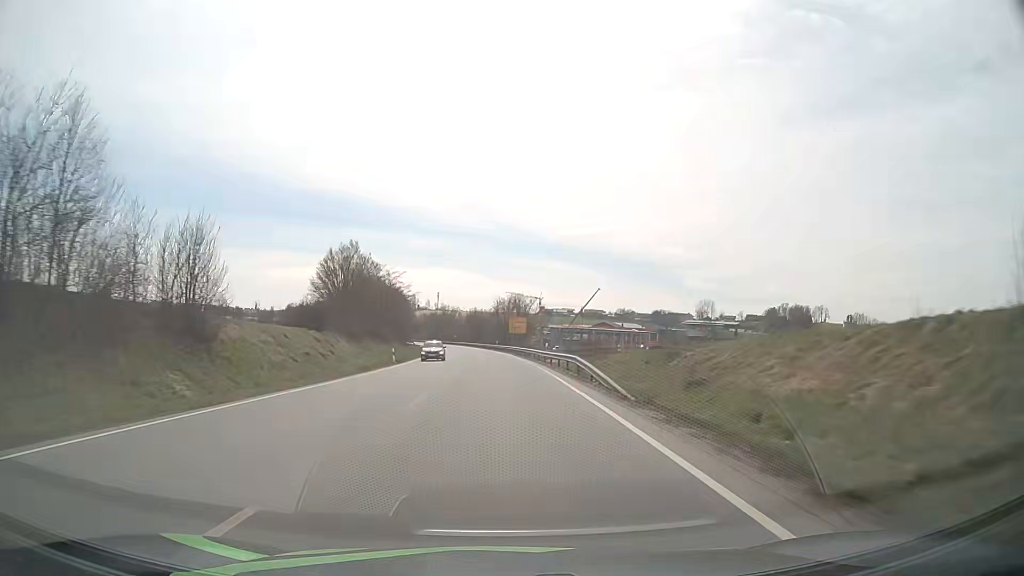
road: primary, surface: asphalt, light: Day
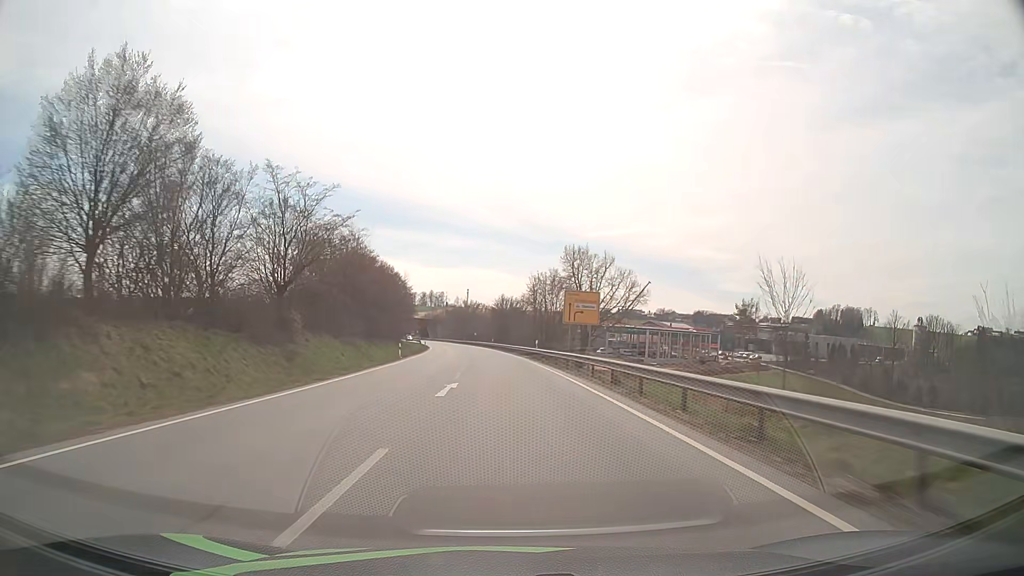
(-1.3, +46.9) m; -3°
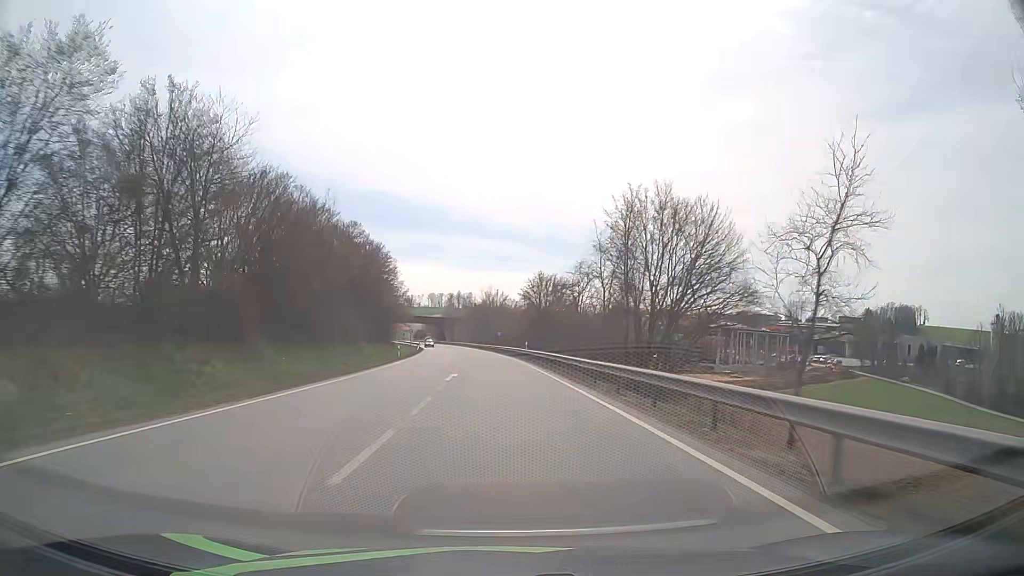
(-1.0, +46.8) m; -3°
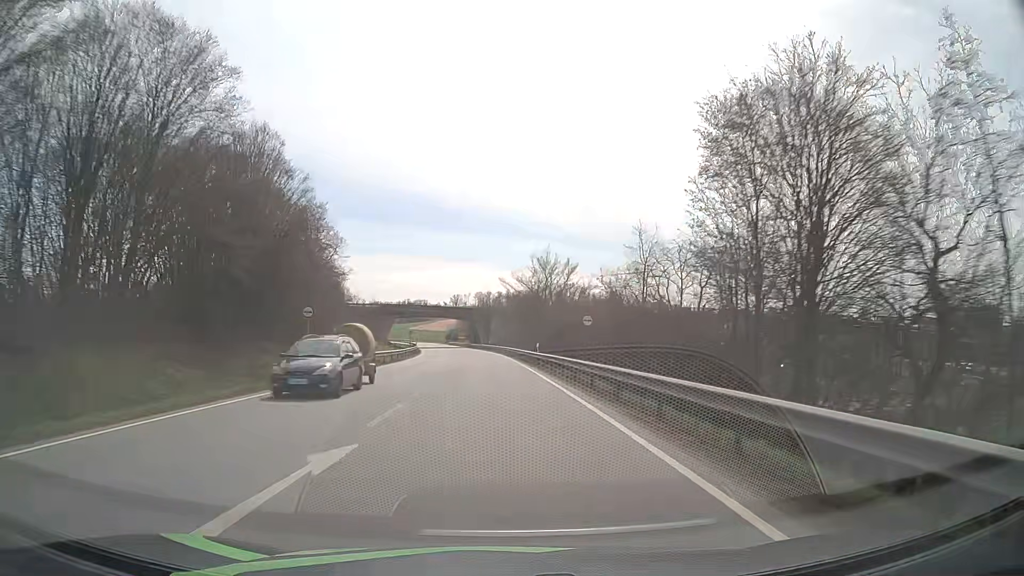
(-2.1, +62.2) m; -4°
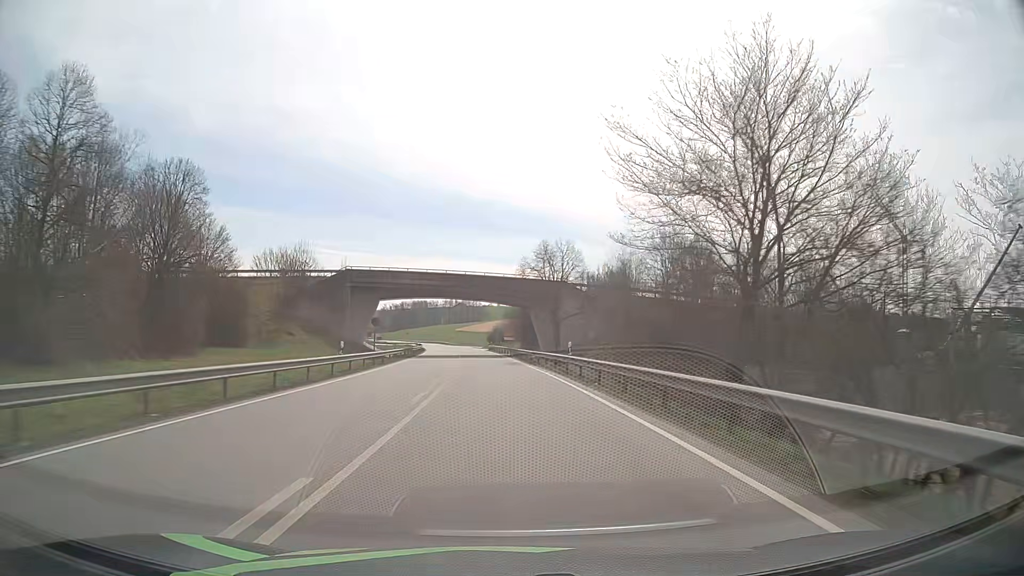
(-2.5, +62.2) m; -5°
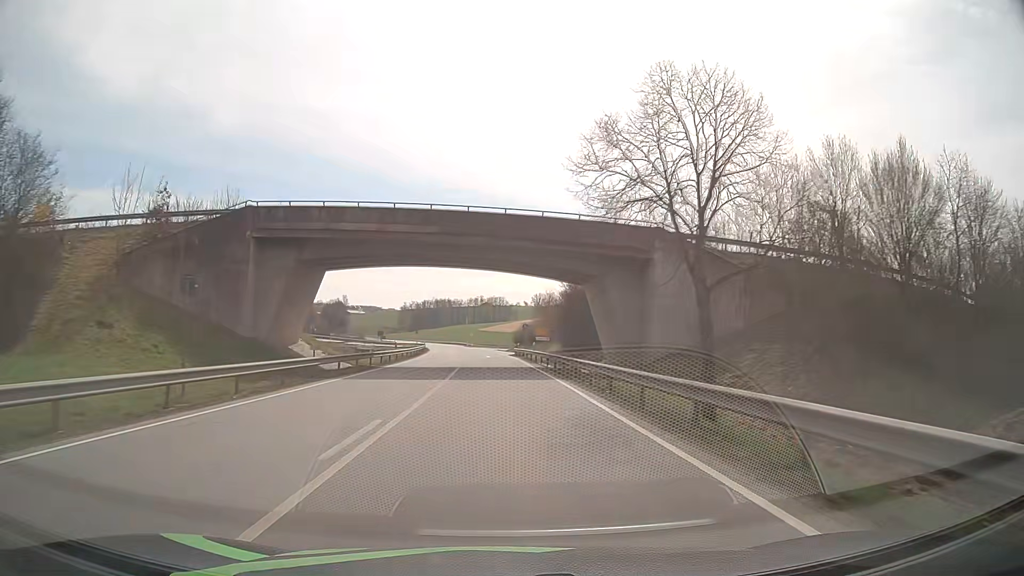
(-0.6, +31.1) m; -2°
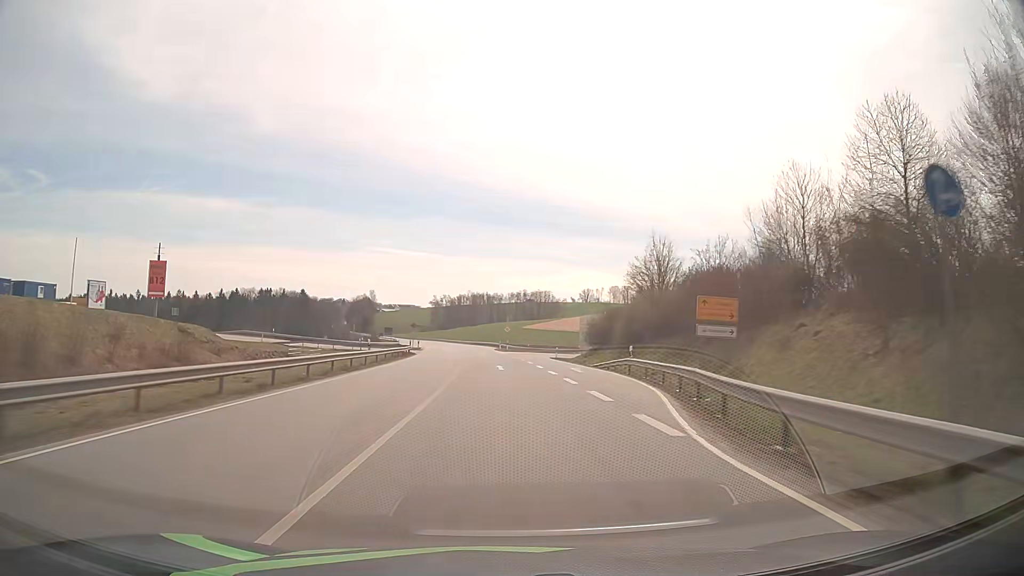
(-1.8, +62.3) m; -4°
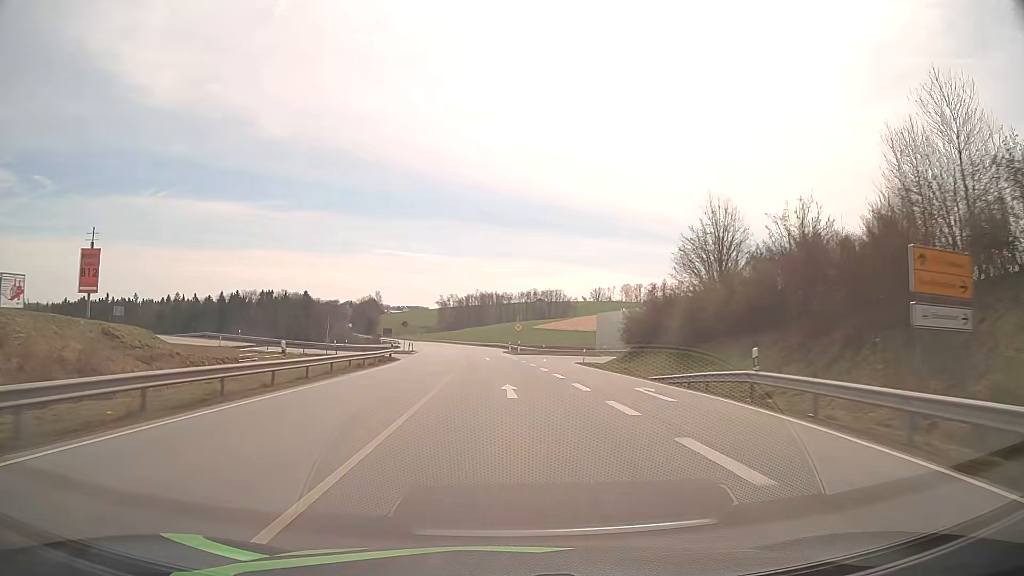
(-0.1, +15.6) m; -1°
(0, +10) (0, +20) (0, +30) (-1, +40) (-1, +50) (-2, +60) (-3, +70) (-4, +80) (-5, +90) (-6, +100) m
